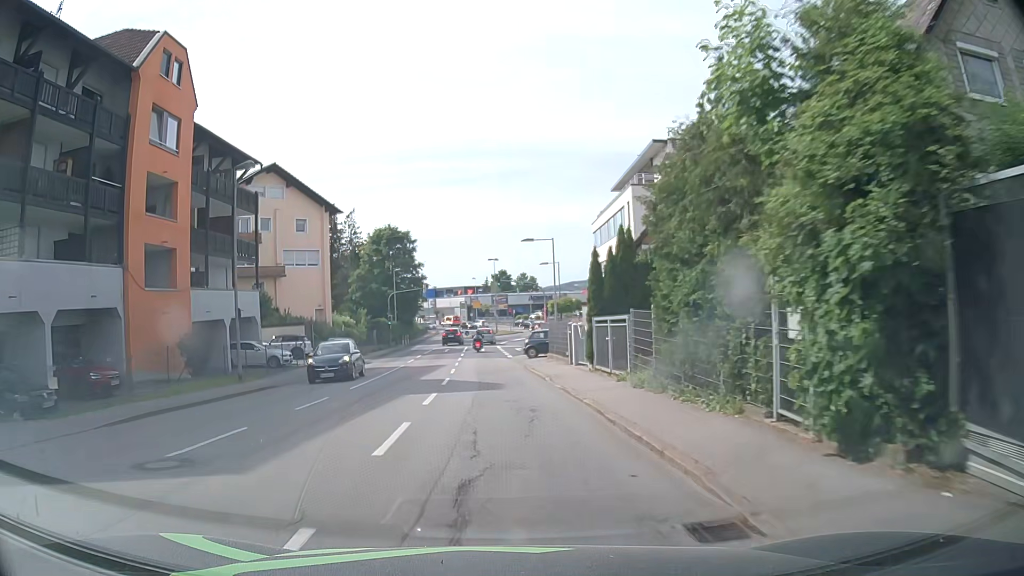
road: tertiary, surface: asphalt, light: Day
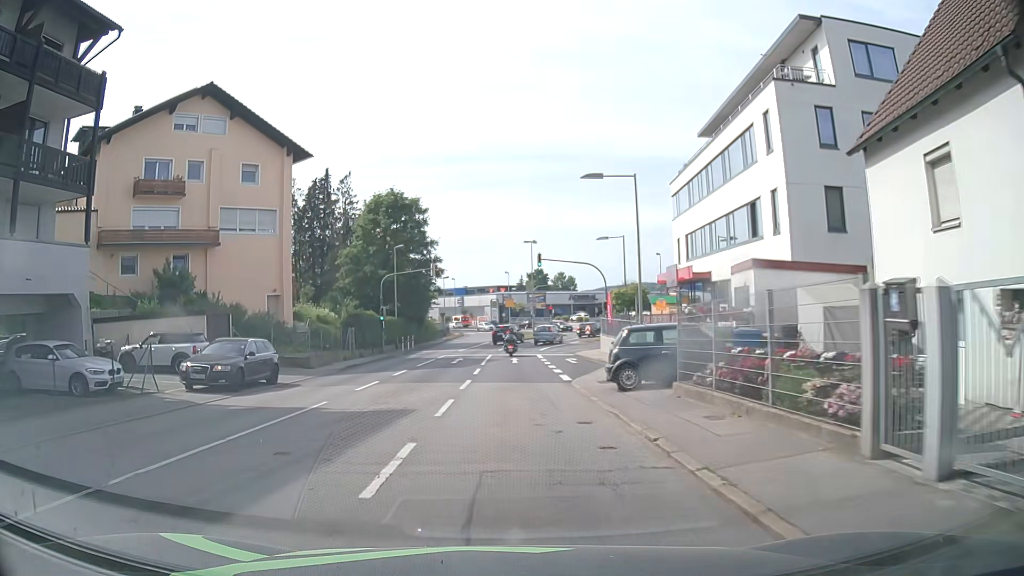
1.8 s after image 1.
(-0.5, +19.9) m; -4°
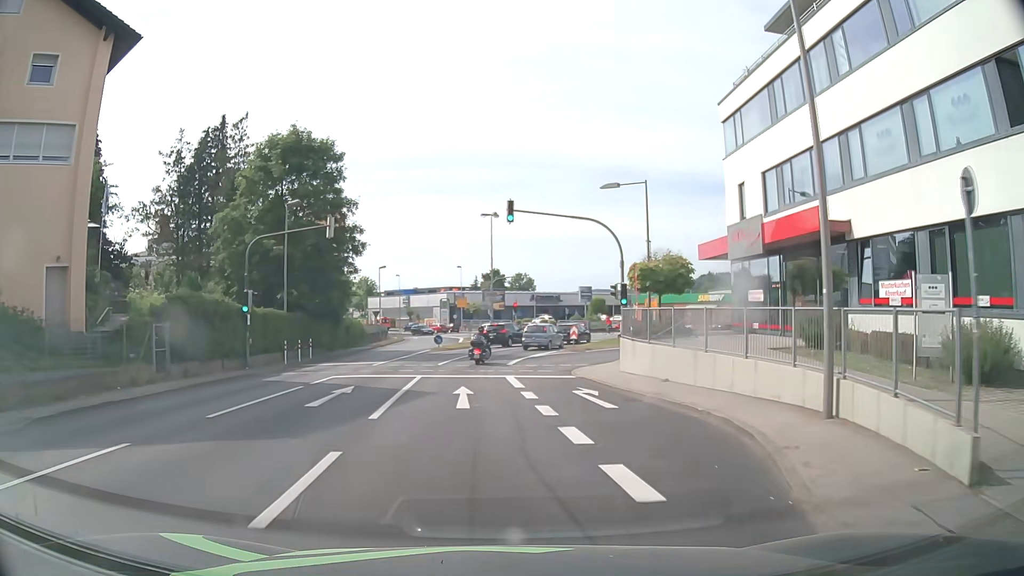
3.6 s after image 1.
(+0.4, +18.8) m; +4°
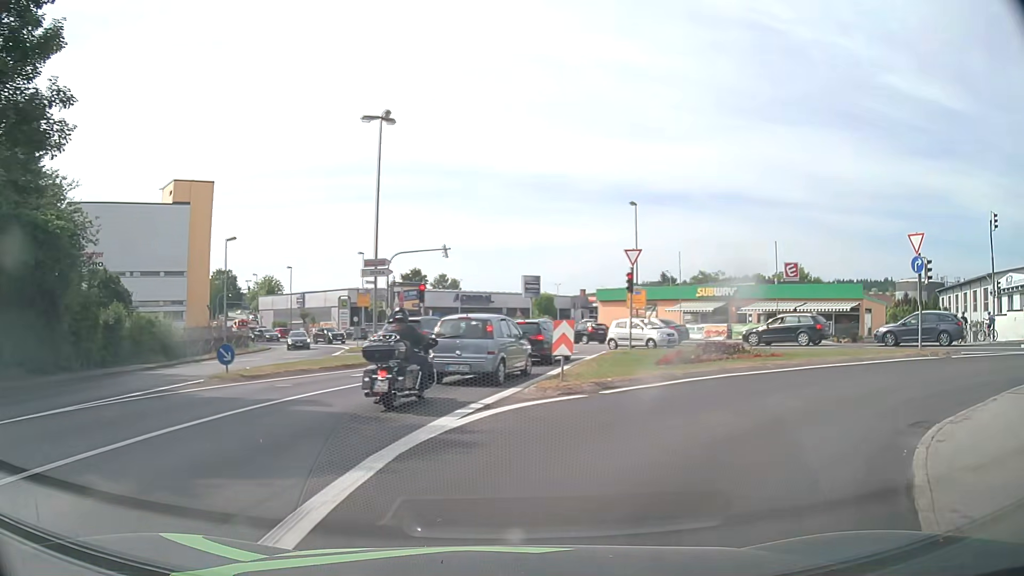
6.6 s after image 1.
(+1.2, +25.5) m; +6°
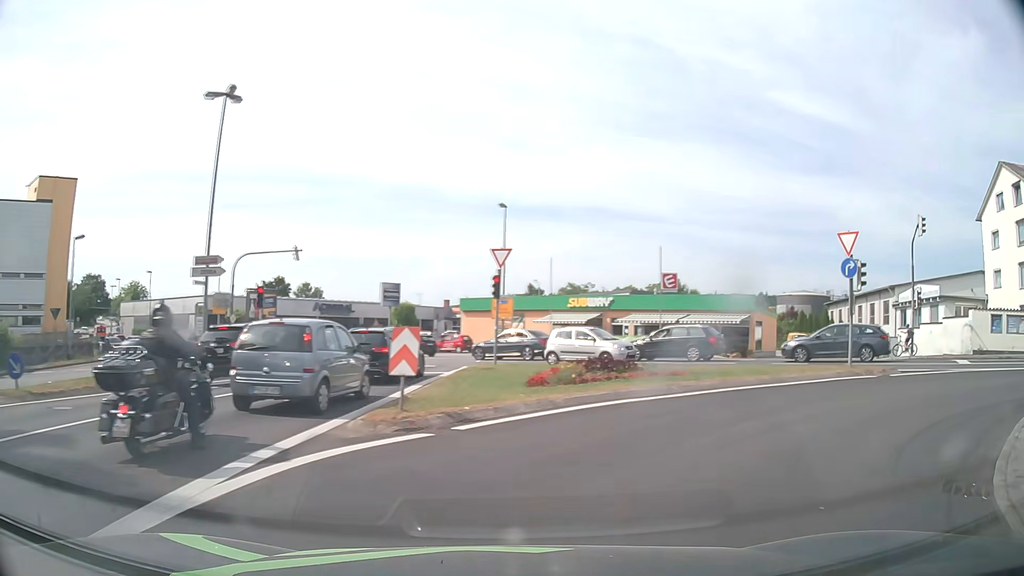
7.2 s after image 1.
(+0.3, +3.8) m; +11°
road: tertiary_link
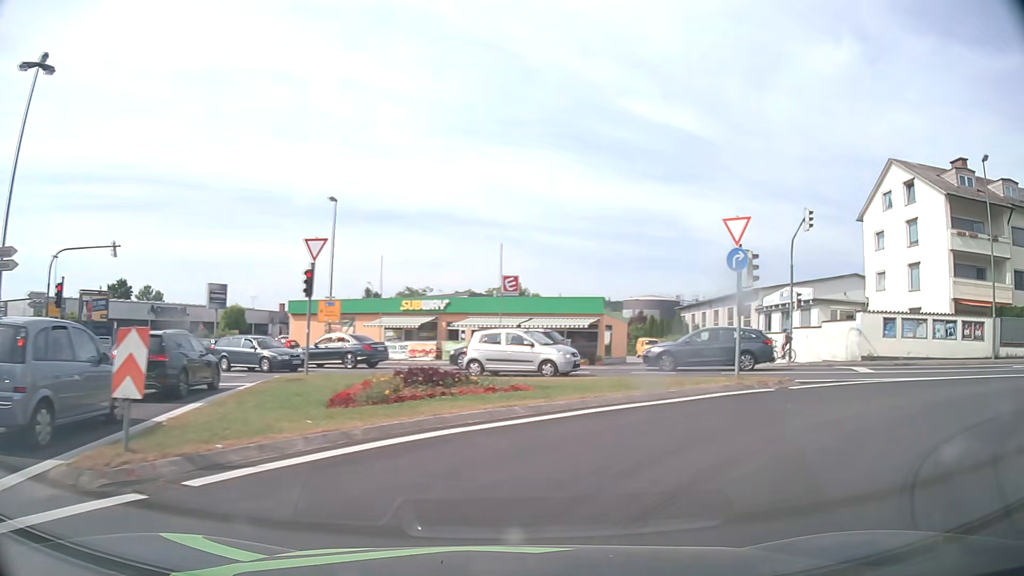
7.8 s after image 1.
(+0.4, +3.5) m; +14°
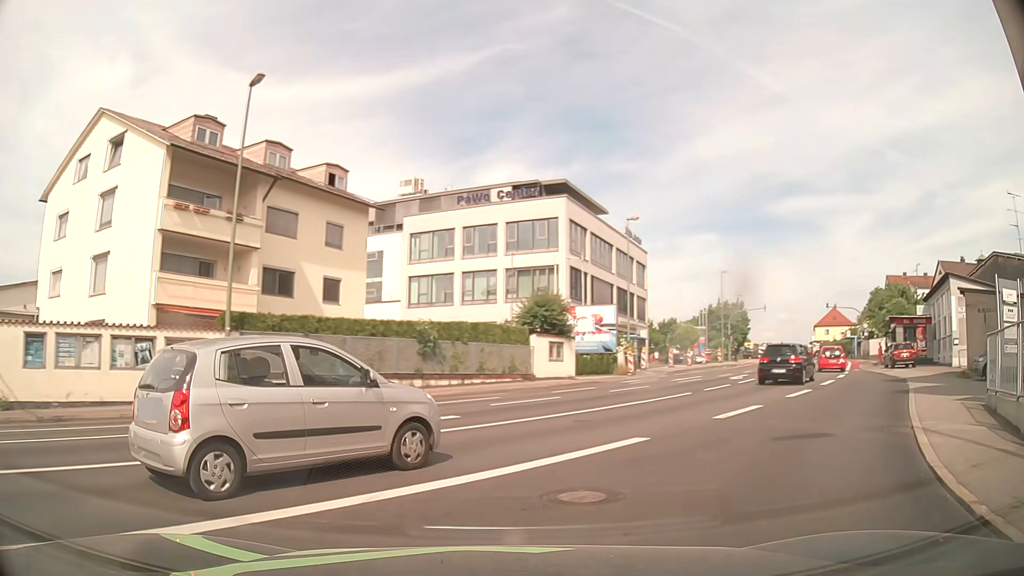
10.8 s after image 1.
(+8.0, +11.9) m; +69°
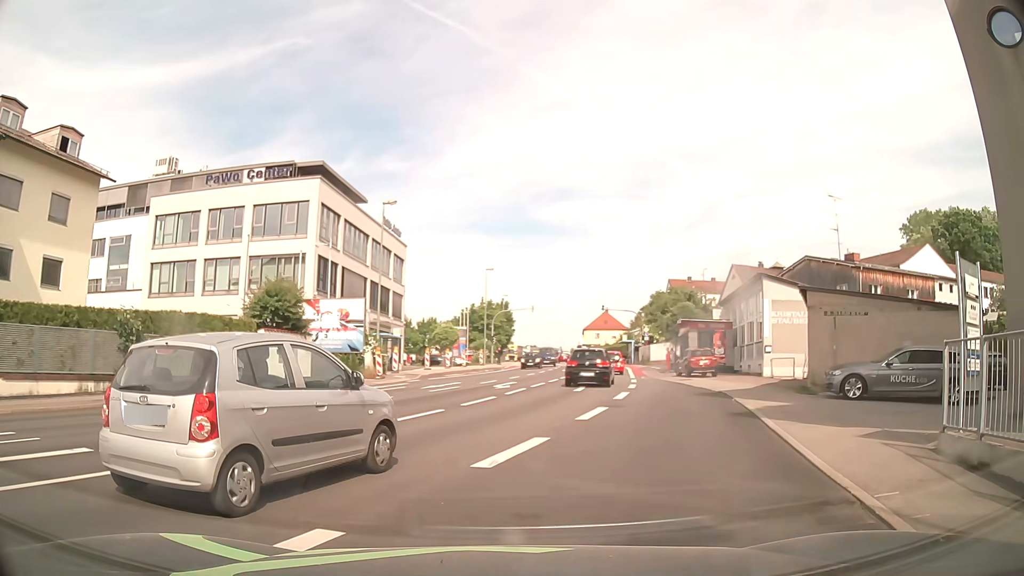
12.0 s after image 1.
(+0.8, +4.9) m; +19°
(+2, +10) (+4, +20) (+5, +29) (+7, +39) (+9, +49) (+10, +59) (+12, +69) (+13, +79) (+13, +89) (+14, +99) m
